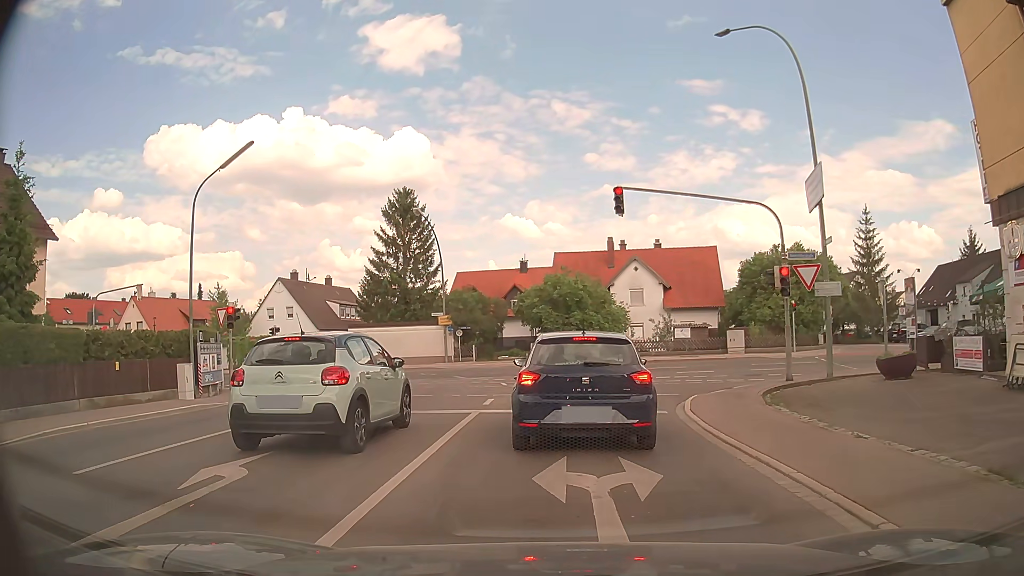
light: Day
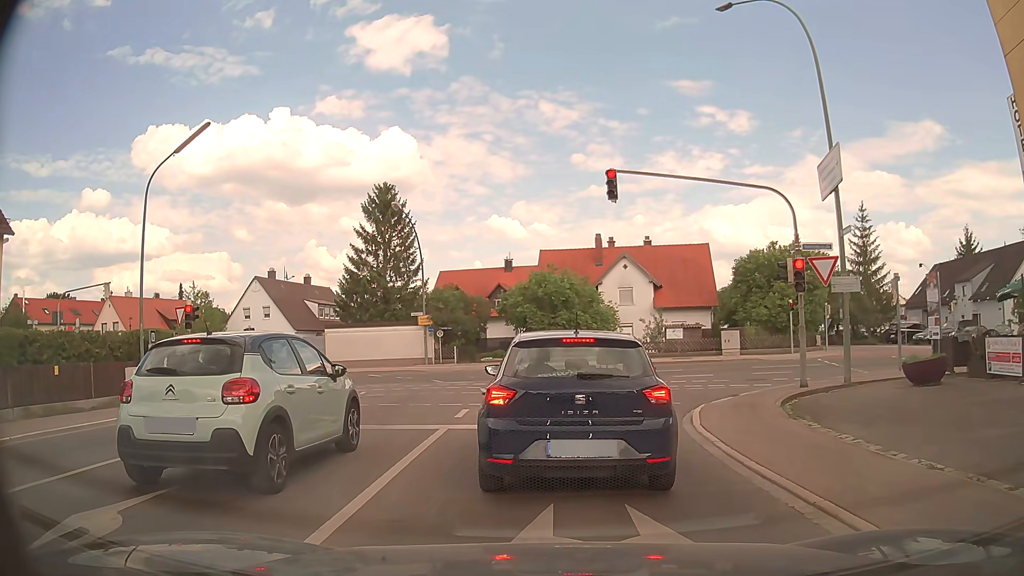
(0.0, +2.1) m; 0°
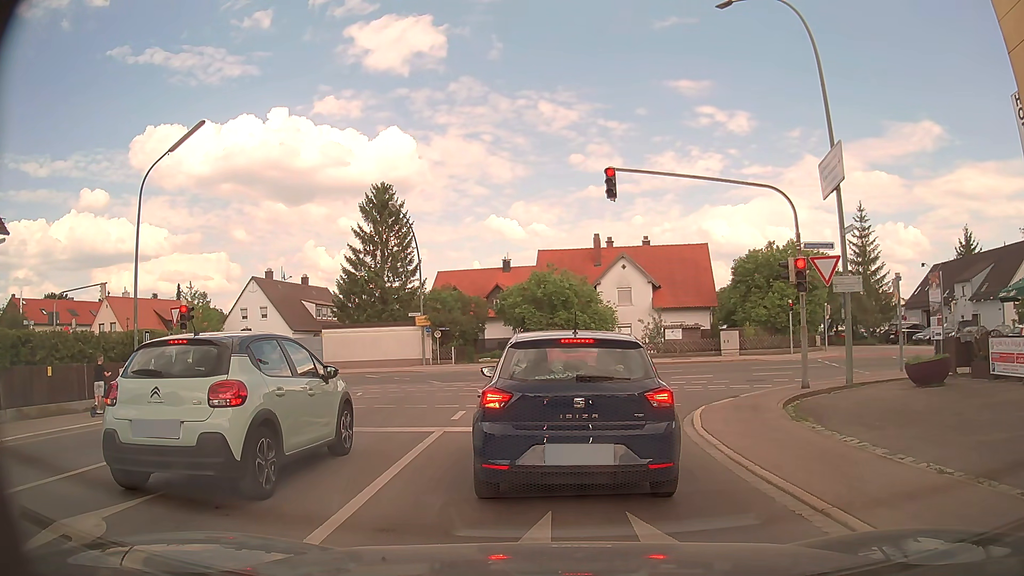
(0.0, +0.3) m; 0°
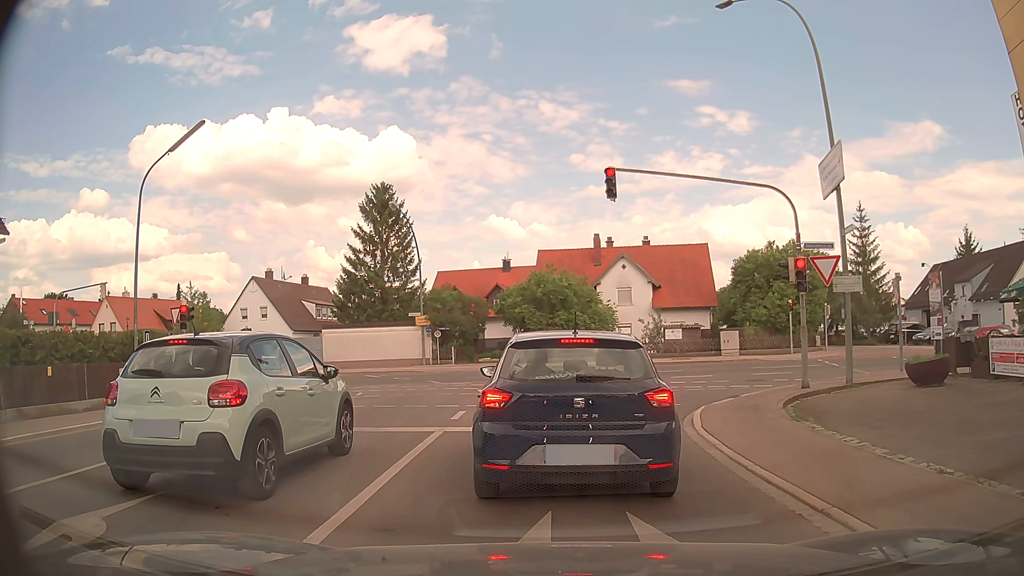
(0.0, 0.0) m; 0°
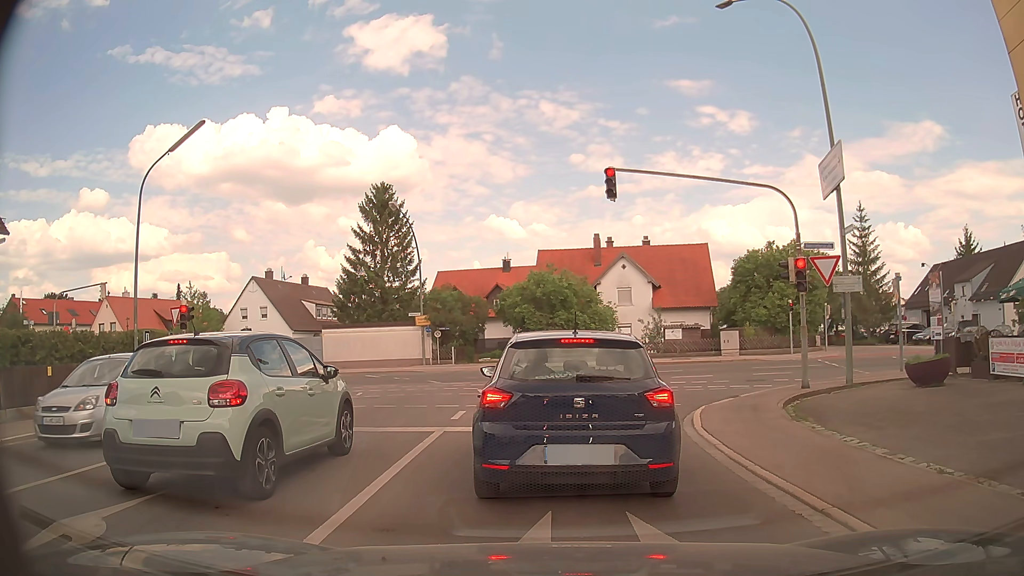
(0.0, 0.0) m; 0°
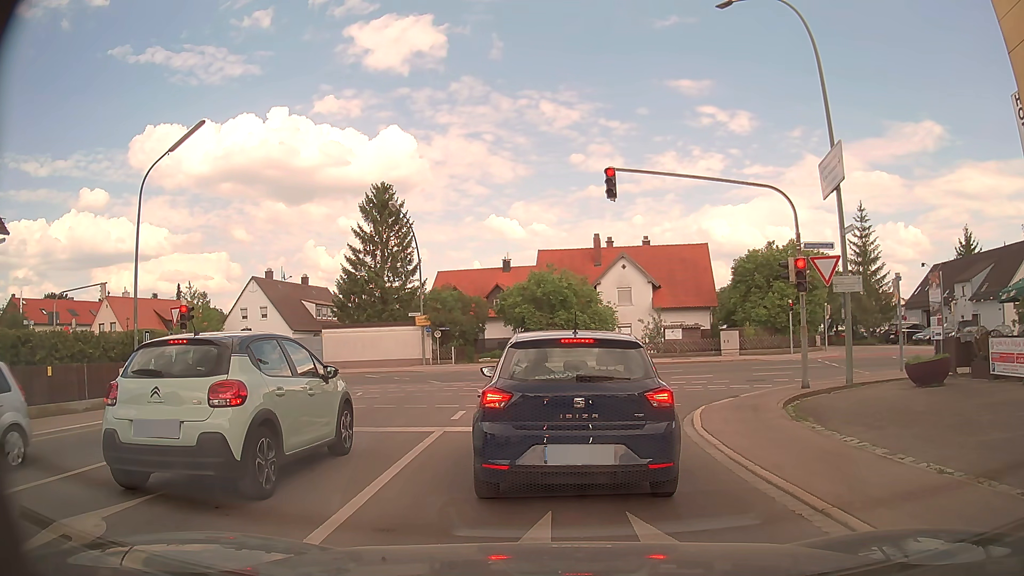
(0.0, 0.0) m; 0°
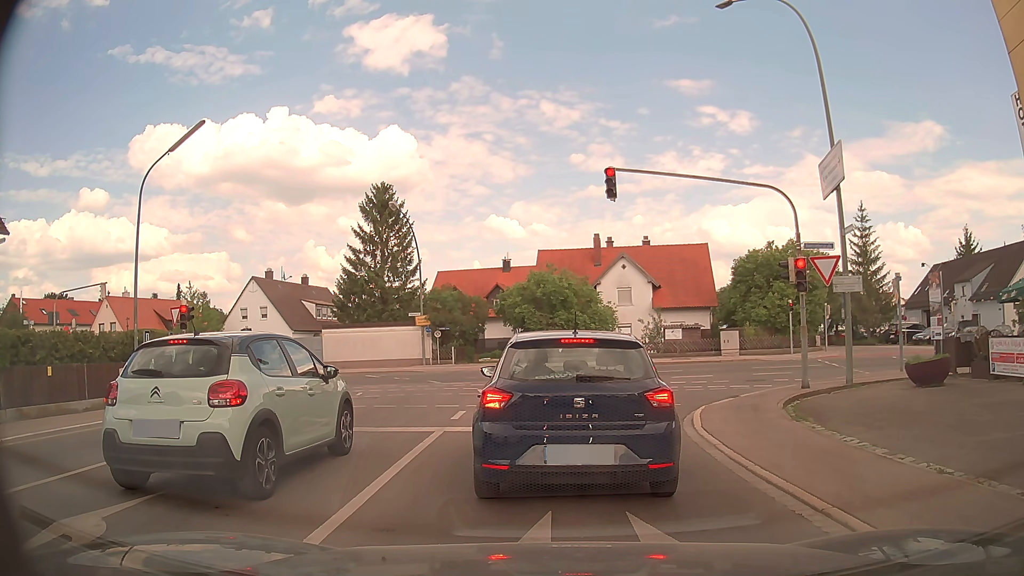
(0.0, 0.0) m; 0°
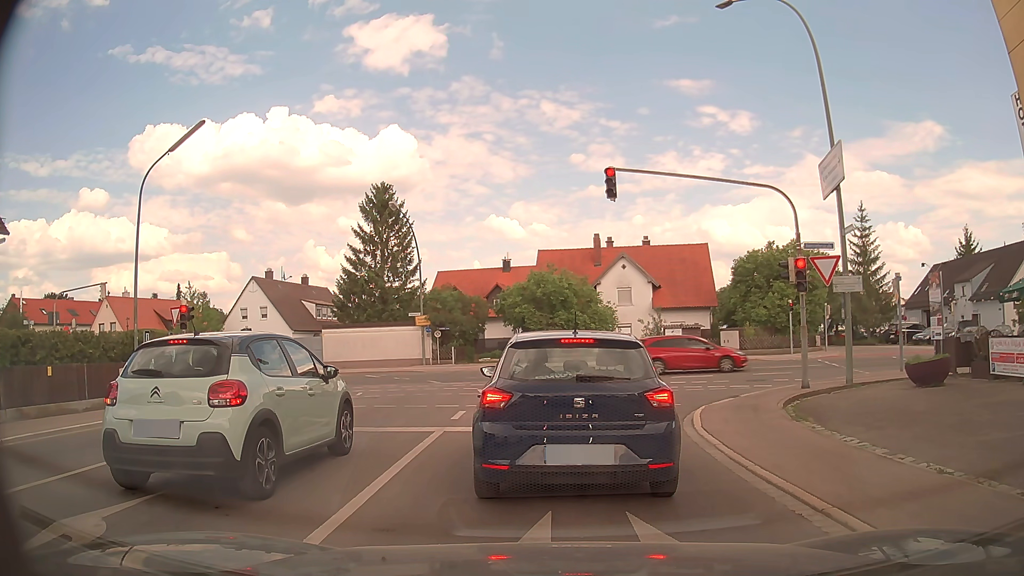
(0.0, 0.0) m; 0°
